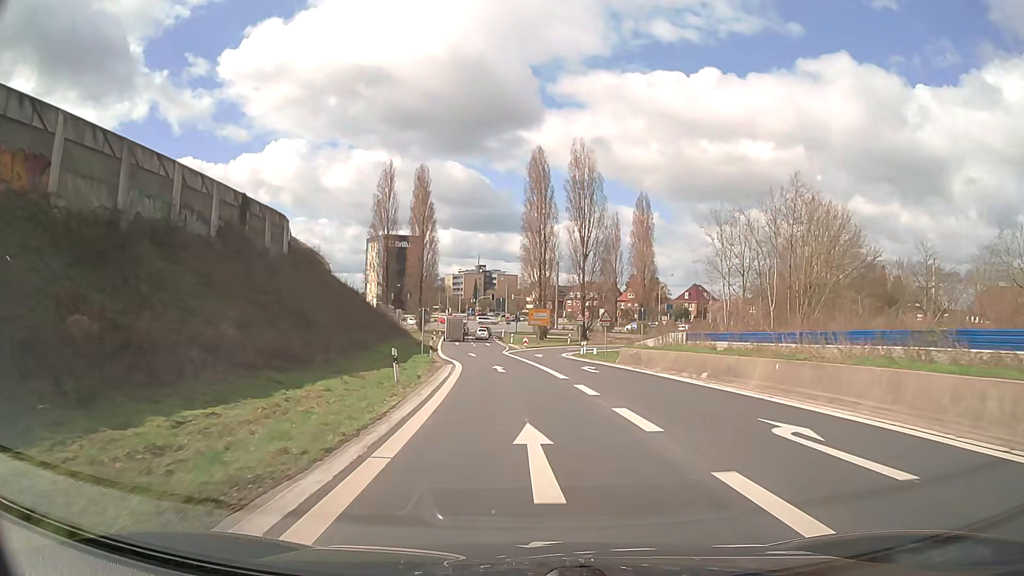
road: trunk_link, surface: asphalt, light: Day
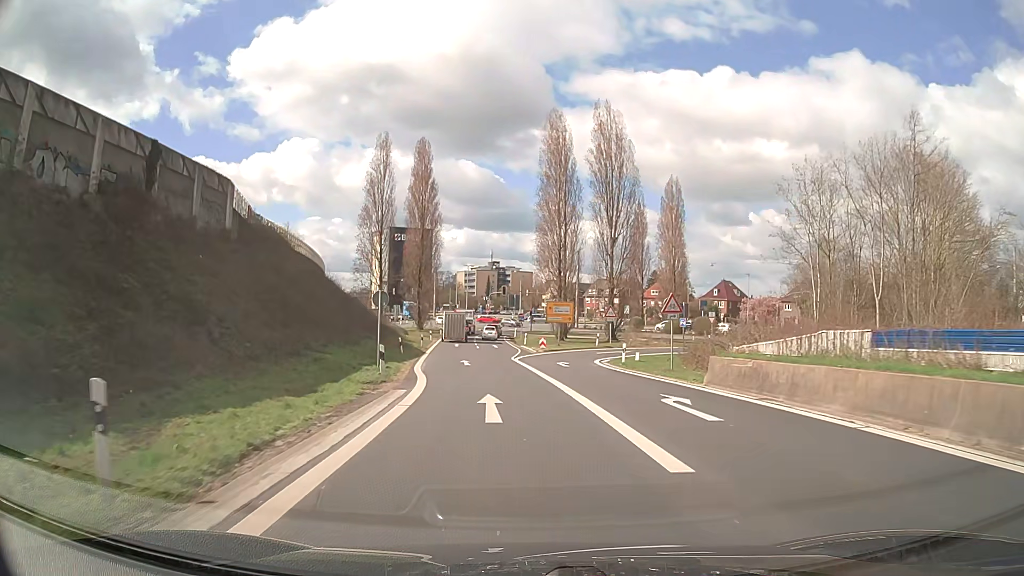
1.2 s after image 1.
(-0.2, +15.1) m; -2°
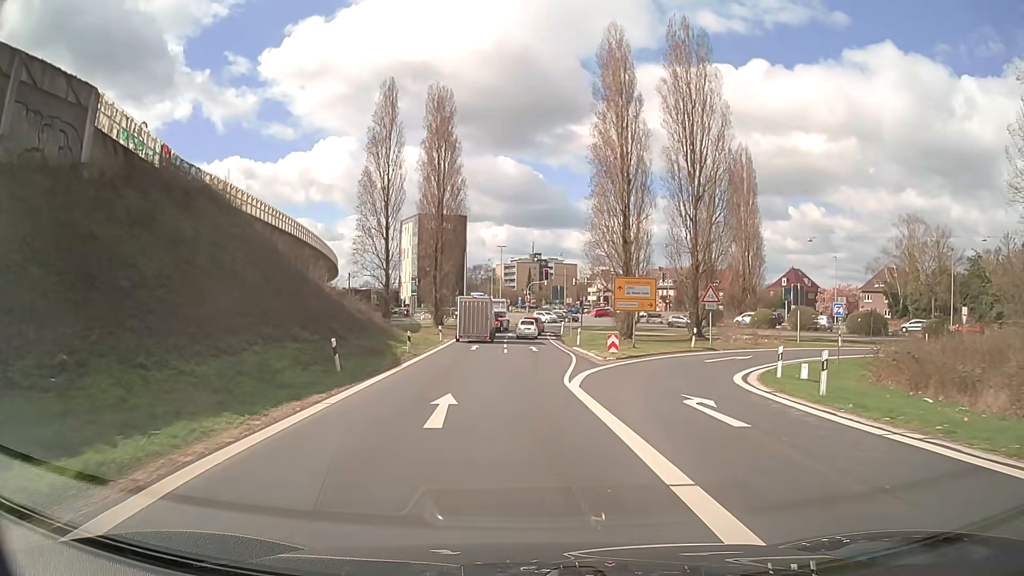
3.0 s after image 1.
(-0.5, +20.7) m; -3°
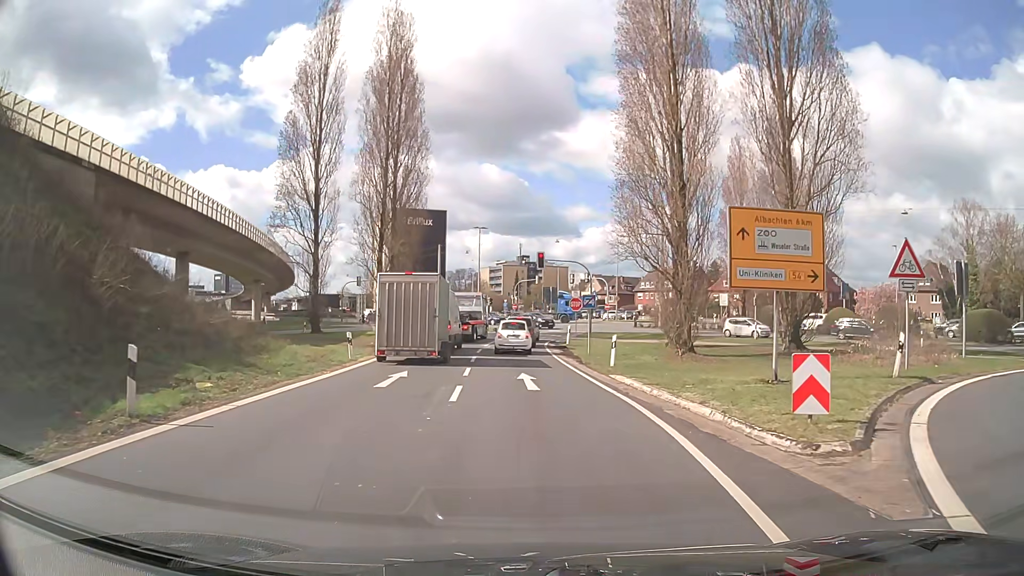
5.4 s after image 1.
(0.0, +21.5) m; +1°
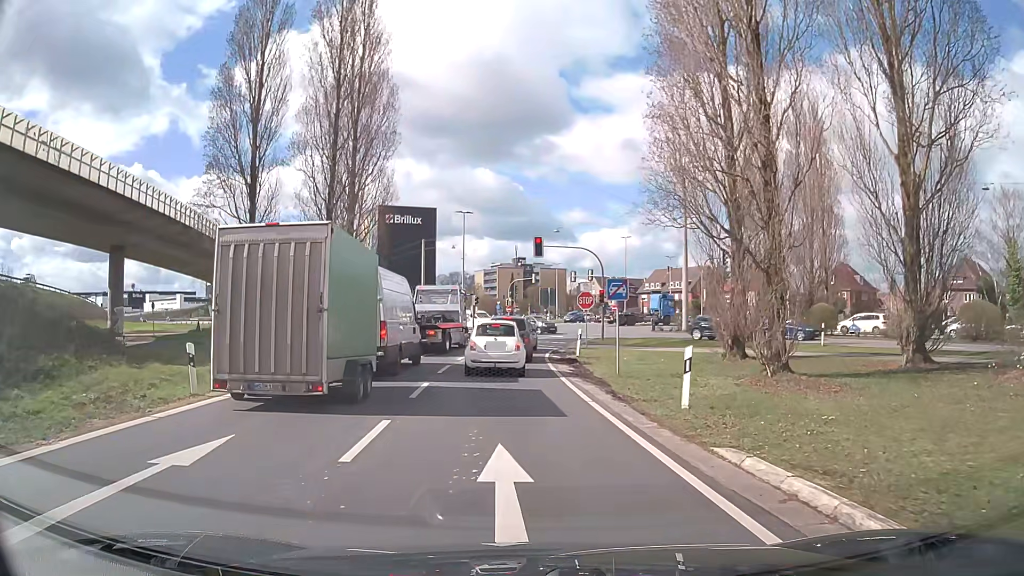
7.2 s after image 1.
(+0.2, +11.4) m; +1°
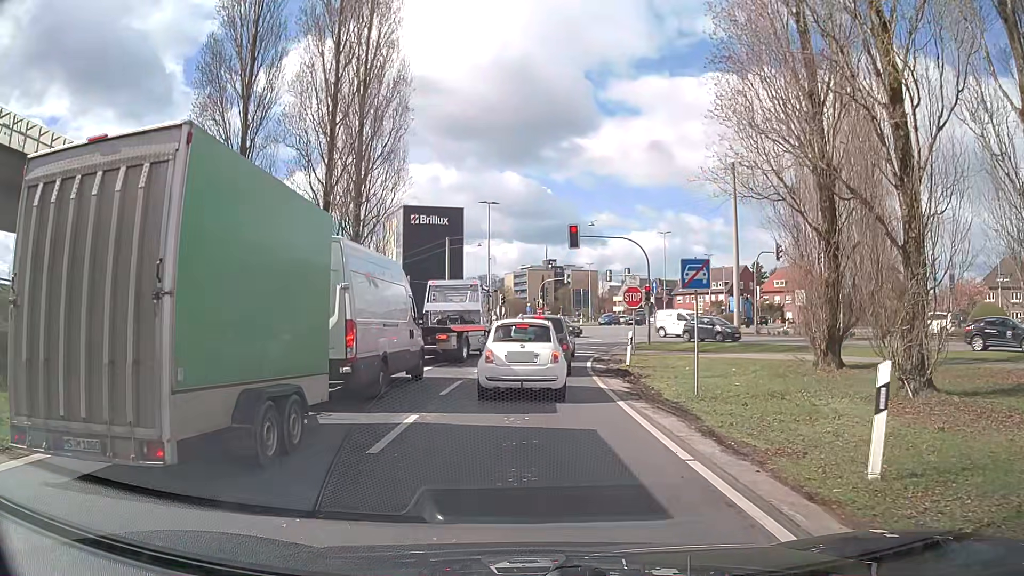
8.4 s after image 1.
(-0.1, +5.6) m; -3°
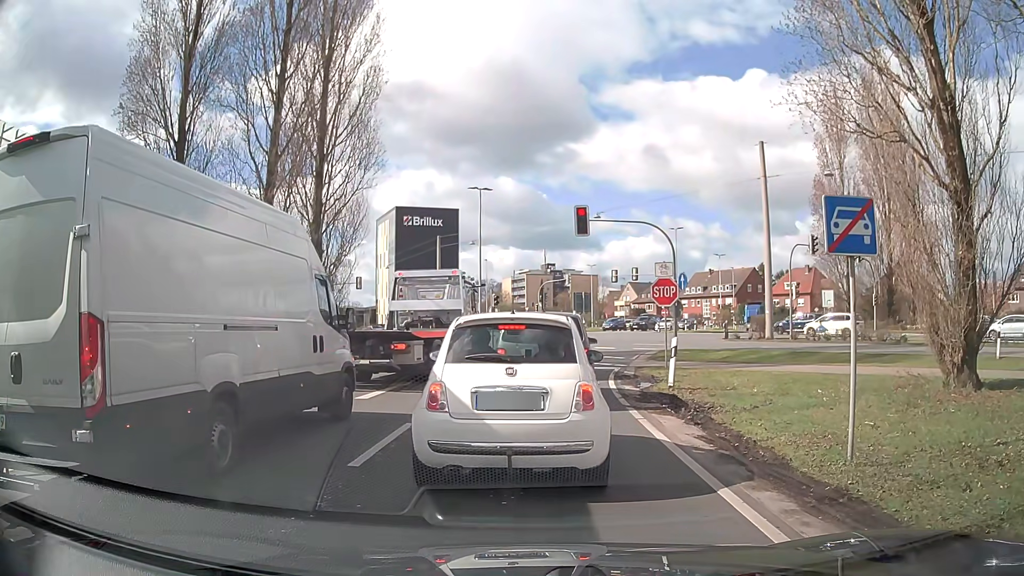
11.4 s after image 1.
(+0.1, +6.6) m; +1°
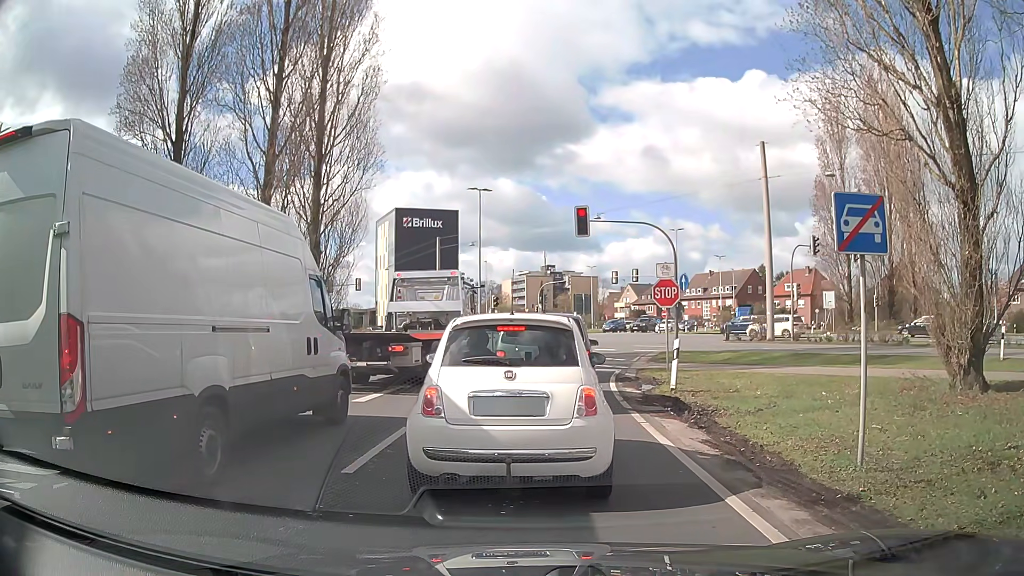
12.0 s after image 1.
(0.0, +0.2) m; 0°
(0, +10) (+1, +20) (+3, +30) (+6, +39) (+11, +48) (+18, +56) (+24, +63) (+29, +72) (+33, +81) (+34, +91) m
